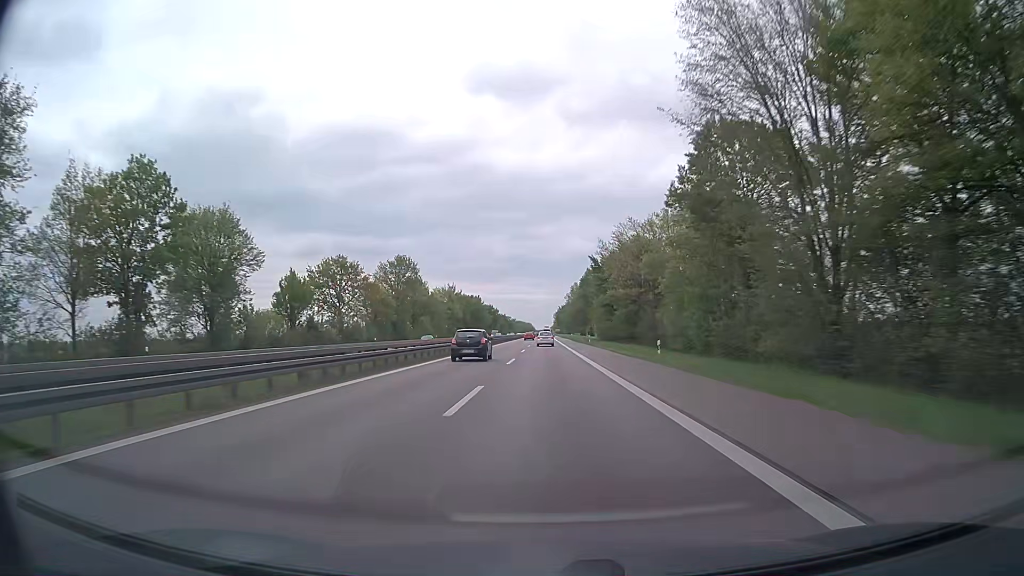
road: trunk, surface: asphalt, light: Day
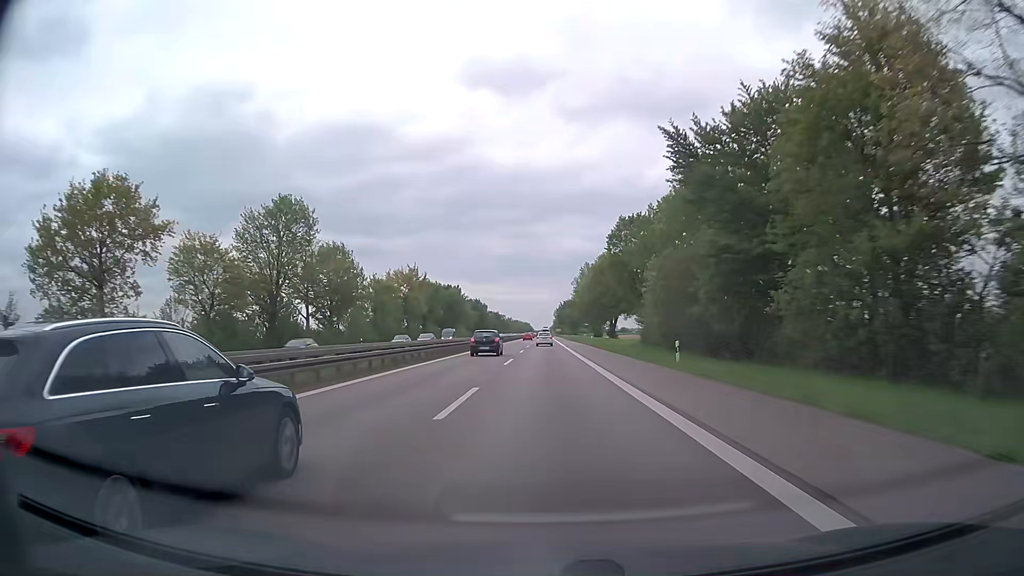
(0.0, +54.6) m; 0°
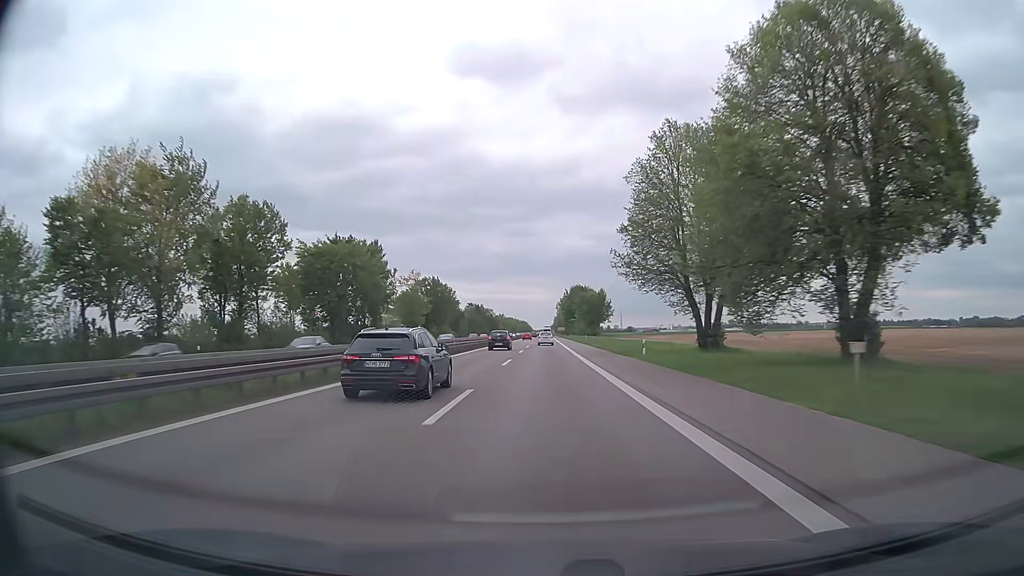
(0.0, +91.1) m; 0°
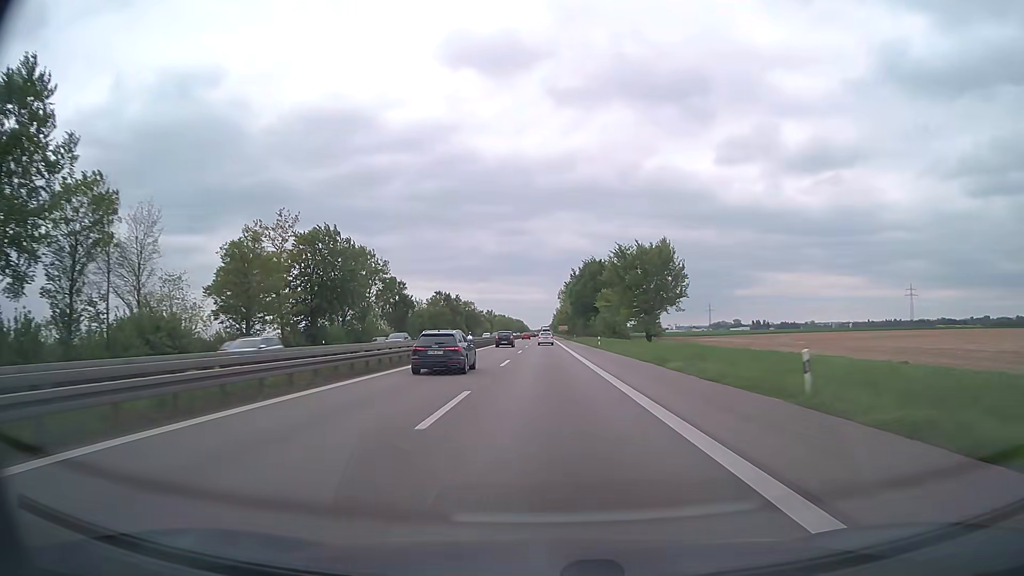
(+0.1, +72.8) m; 0°
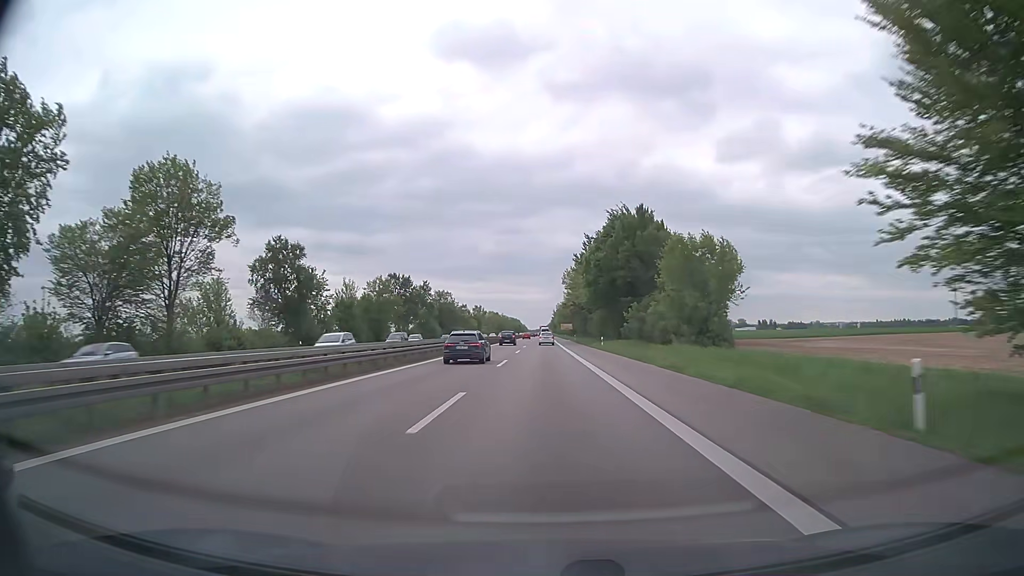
(+0.1, +54.6) m; 0°
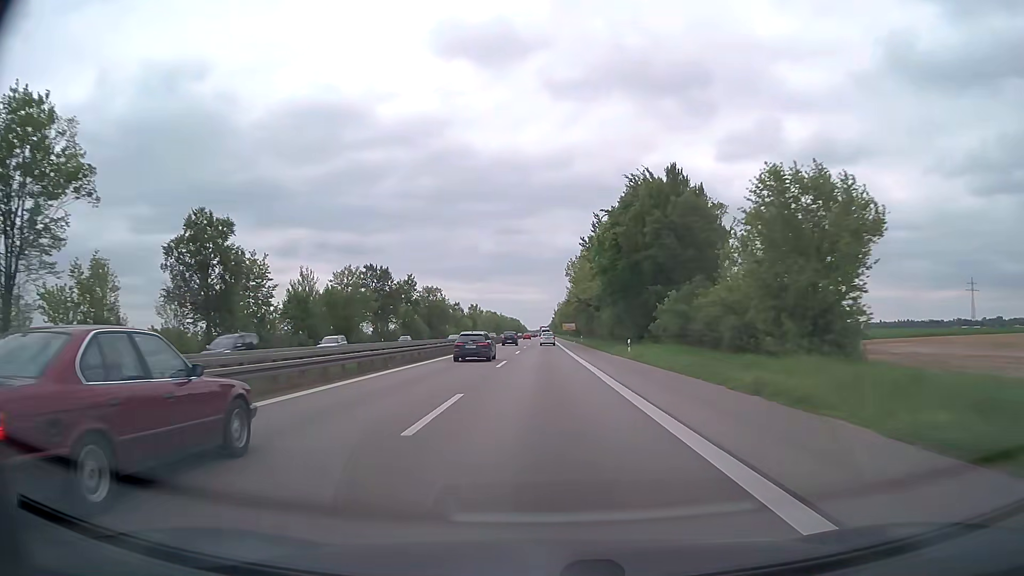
(0.0, +18.2) m; 0°
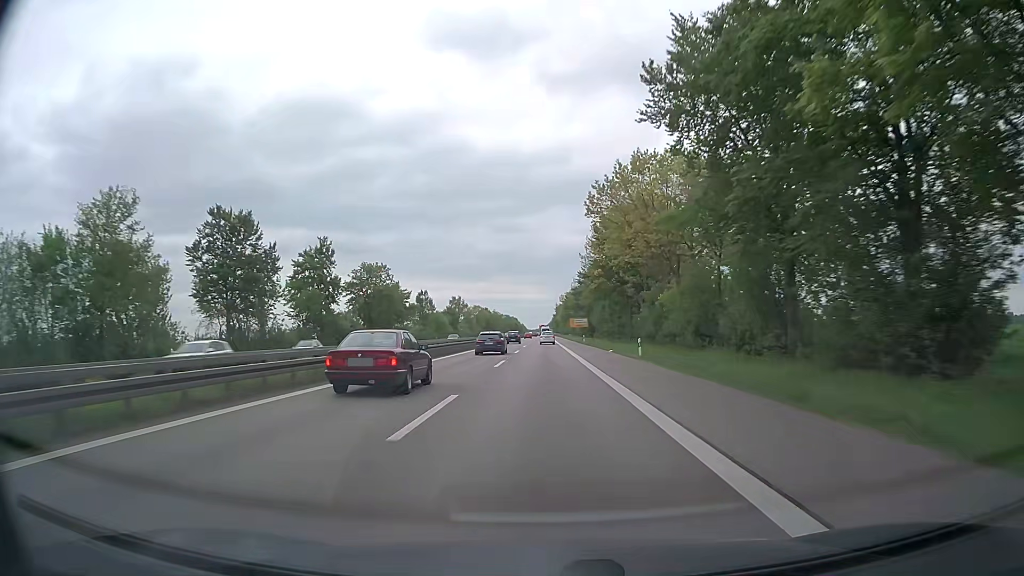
(+0.2, +54.7) m; 0°
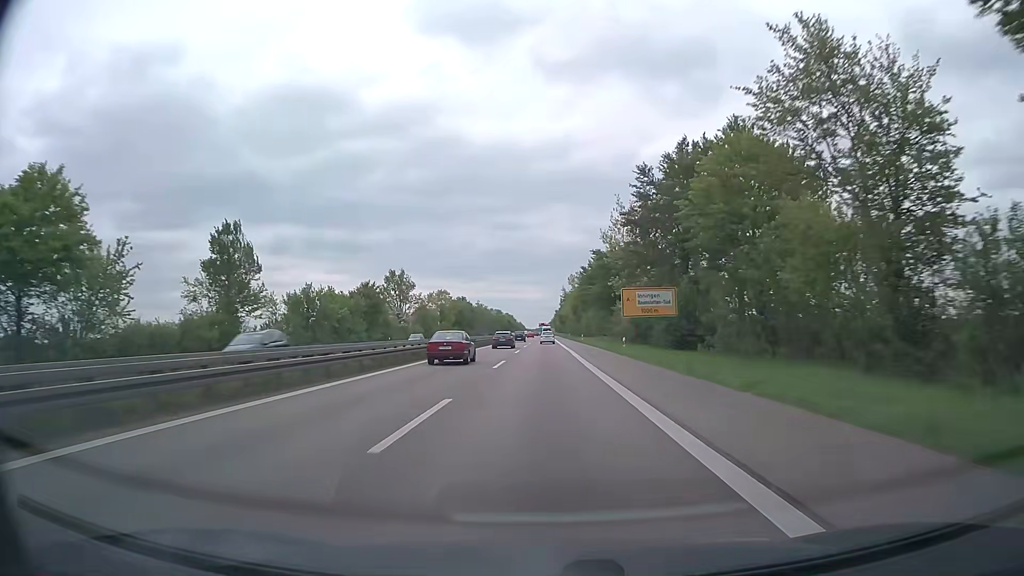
(+0.1, +91.2) m; 0°
(0, +10) (0, +20) (0, +30) (0, +40) (0, +50) (0, +60) (0, +70) (0, +80) (0, +90) (0, +100) m
